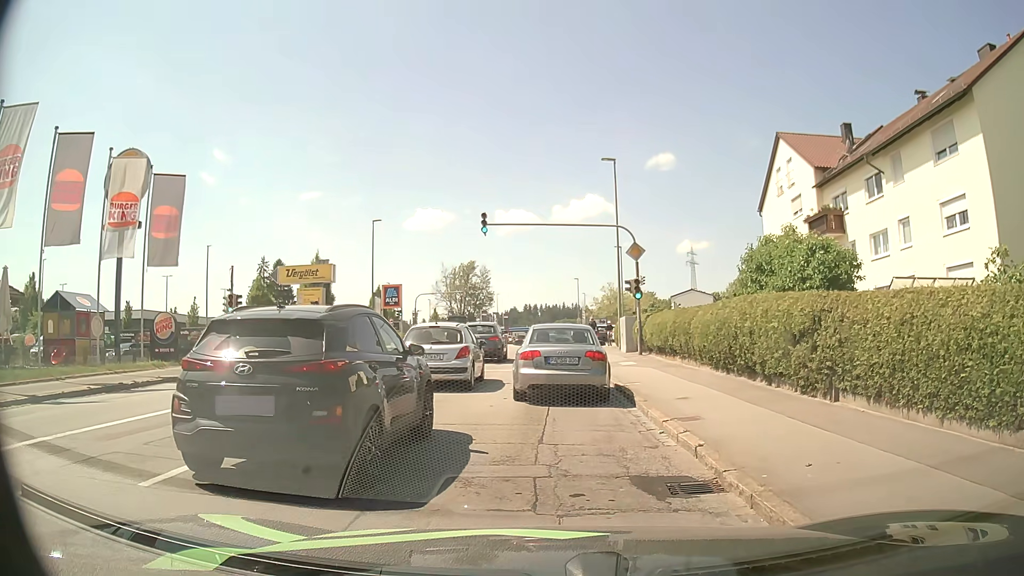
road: tertiary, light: Day
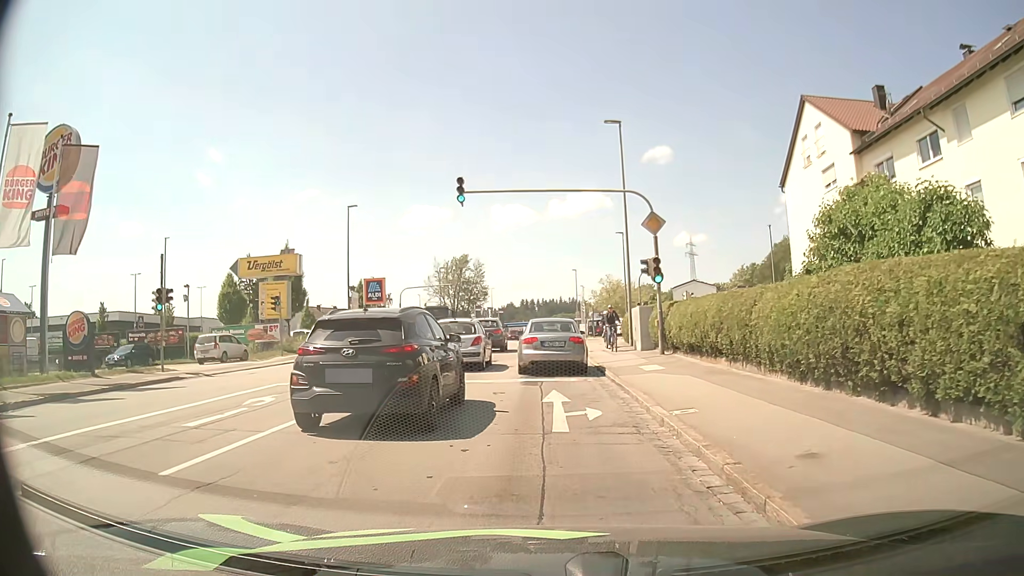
(0.0, +6.2) m; -1°
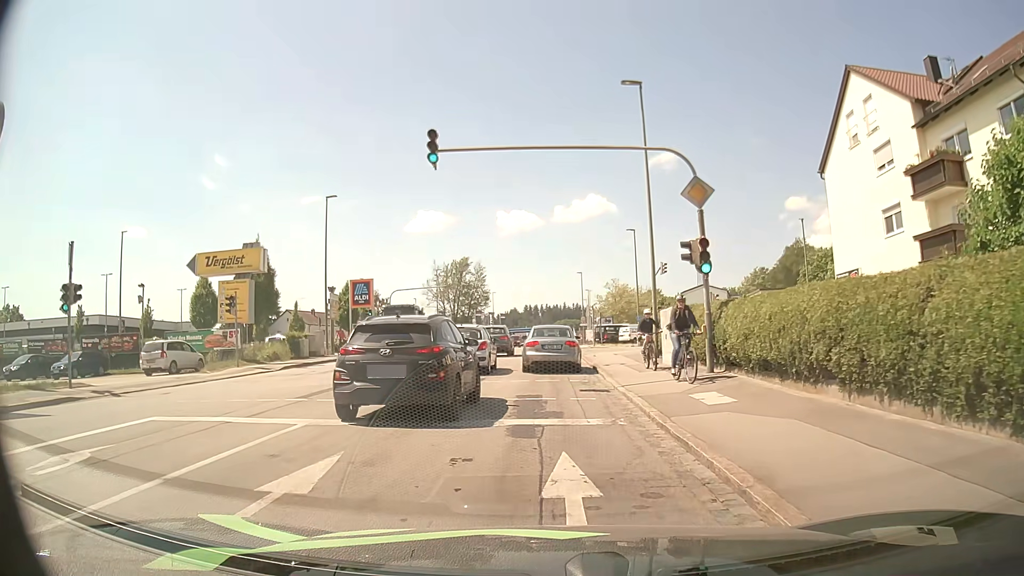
(+0.1, +6.1) m; 0°
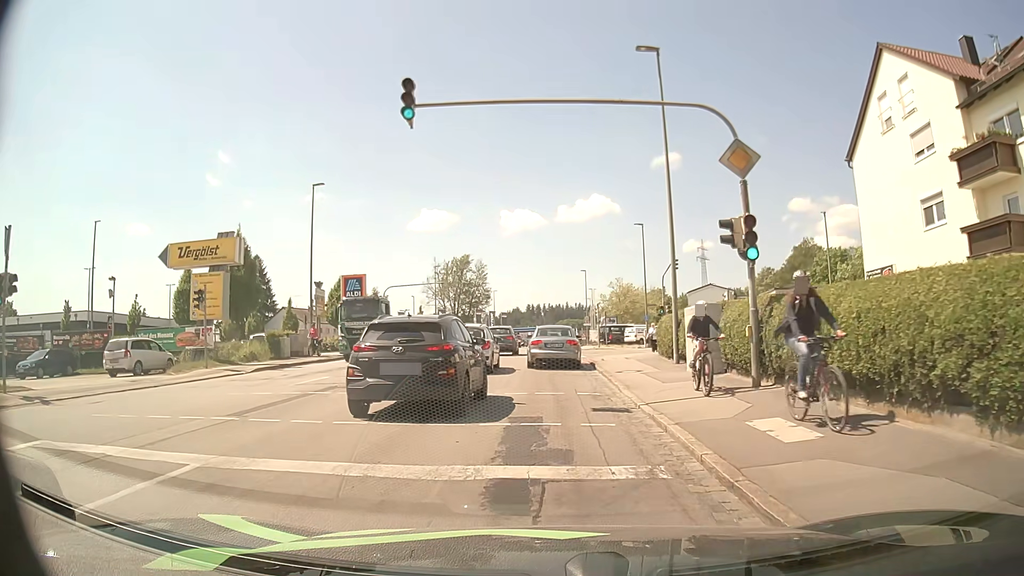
(0.0, +3.4) m; 0°
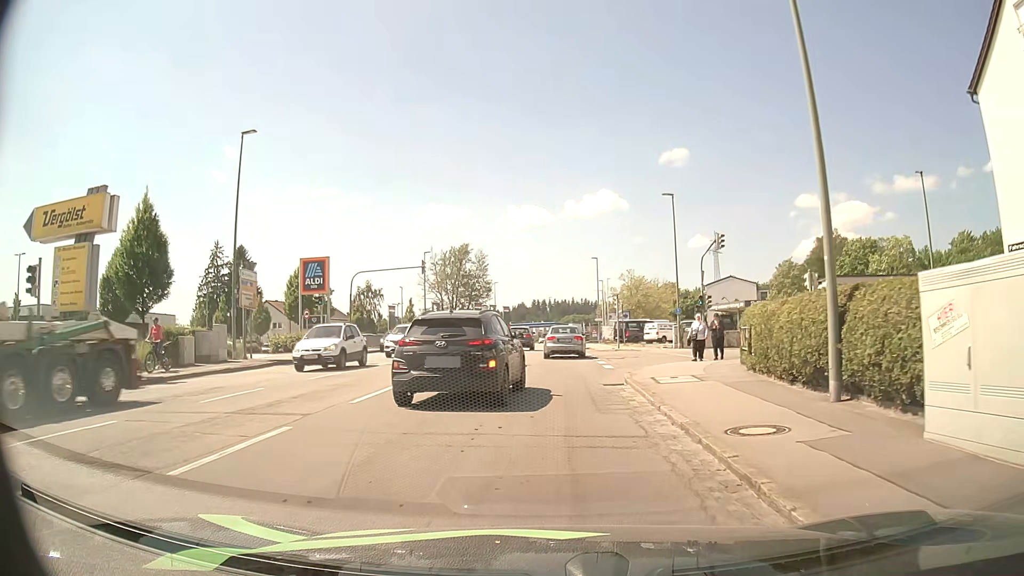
(-0.1, +11.3) m; 0°
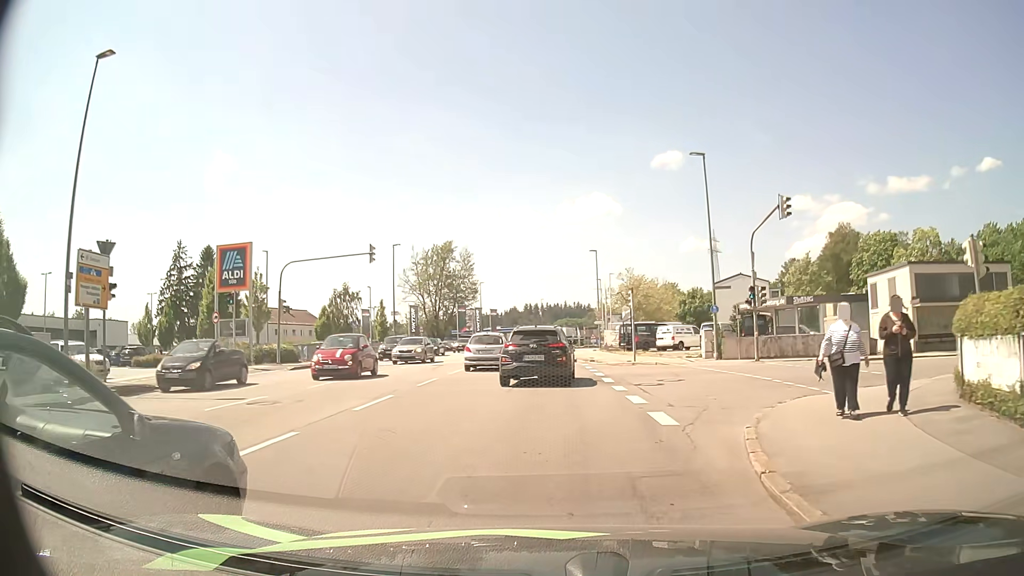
(+0.1, +11.5) m; +1°
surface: asphalt
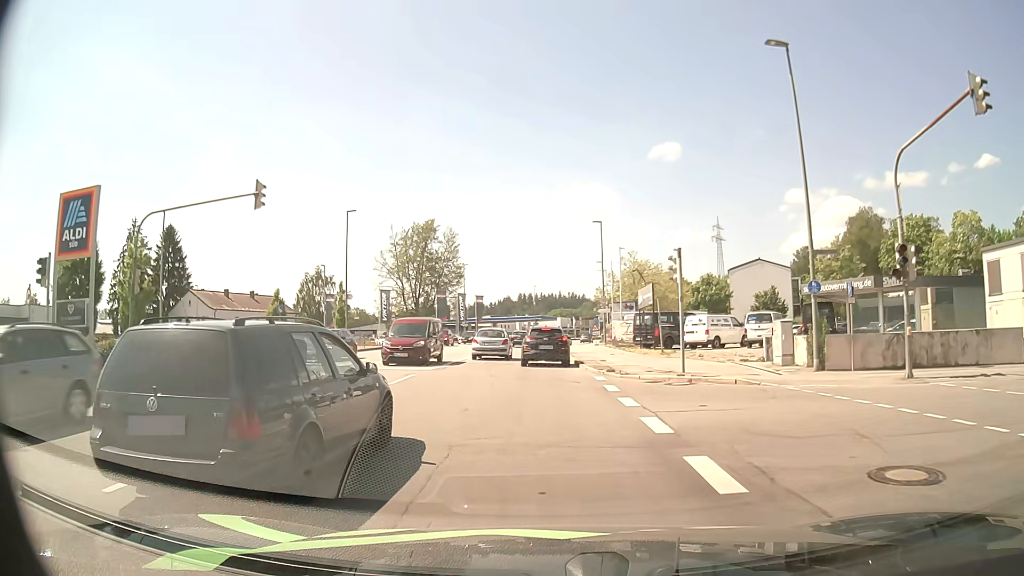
(0.0, +13.5) m; 0°
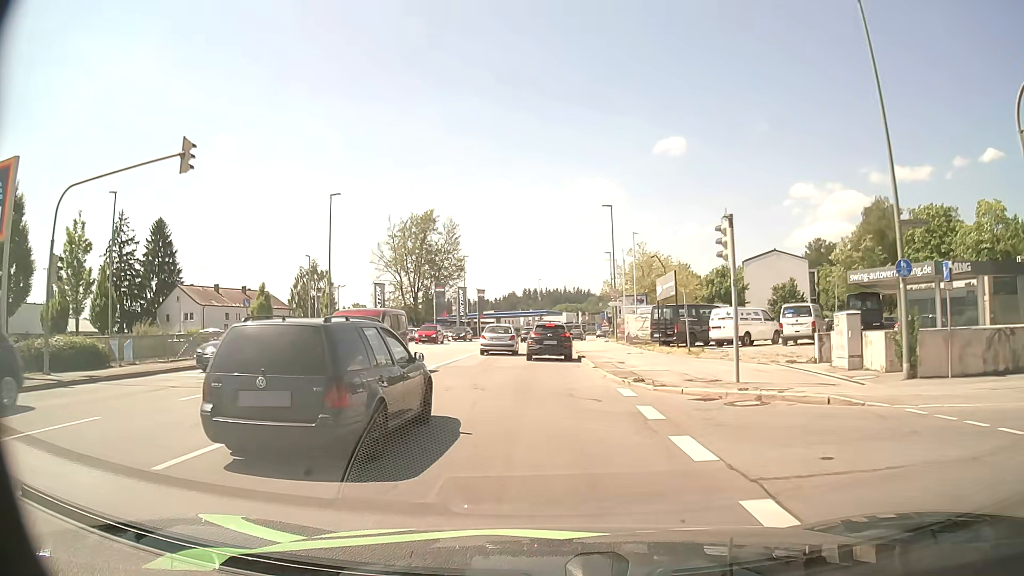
(0.0, +5.2) m; -1°
(0, +10) (0, +20) (0, +30) (0, +40) (0, +50) (+1, +60) (+2, +70) (+3, +80) (+5, +90) (+6, +100) m
